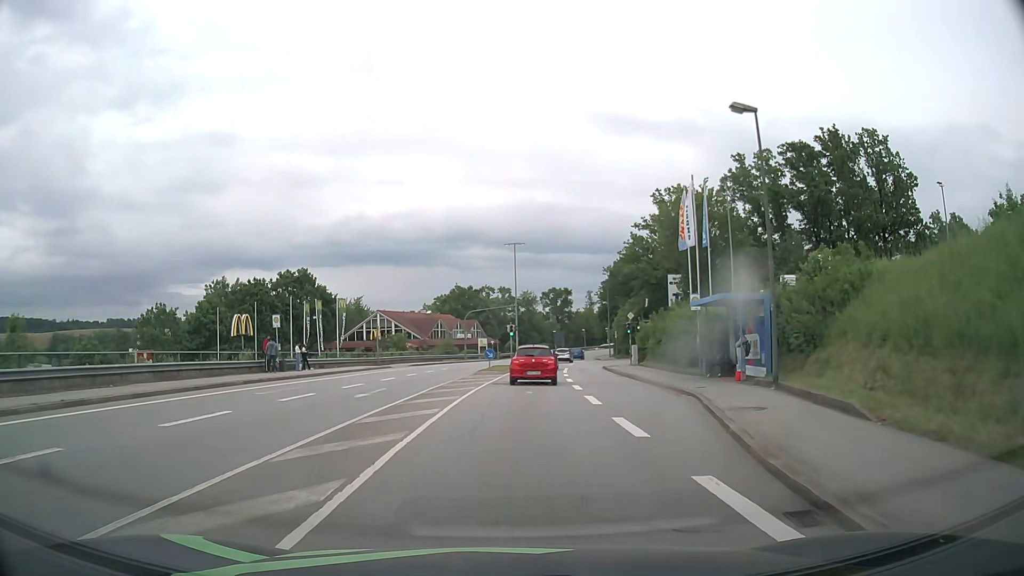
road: tertiary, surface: asphalt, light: Day
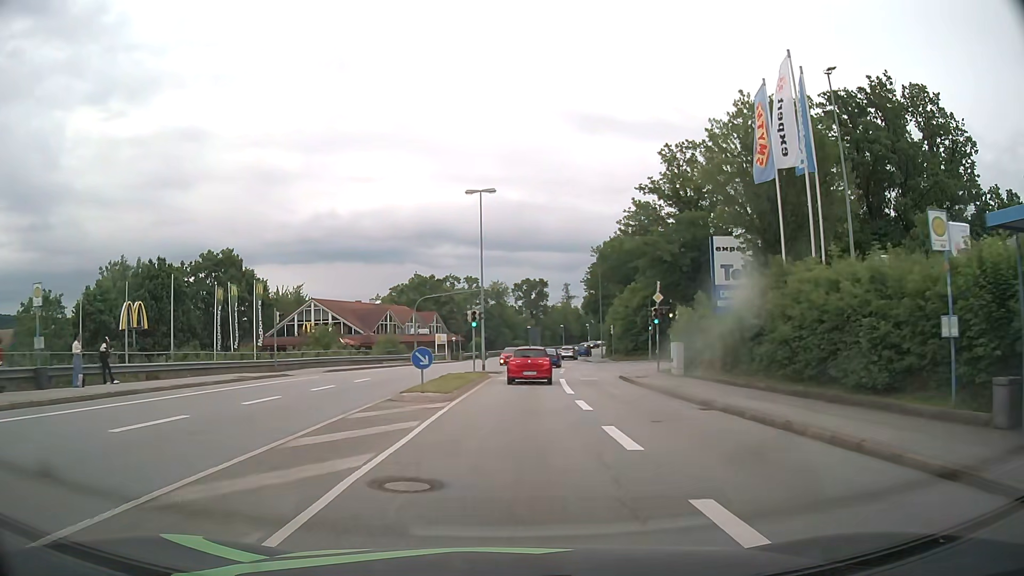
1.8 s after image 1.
(+0.4, +19.1) m; +3°
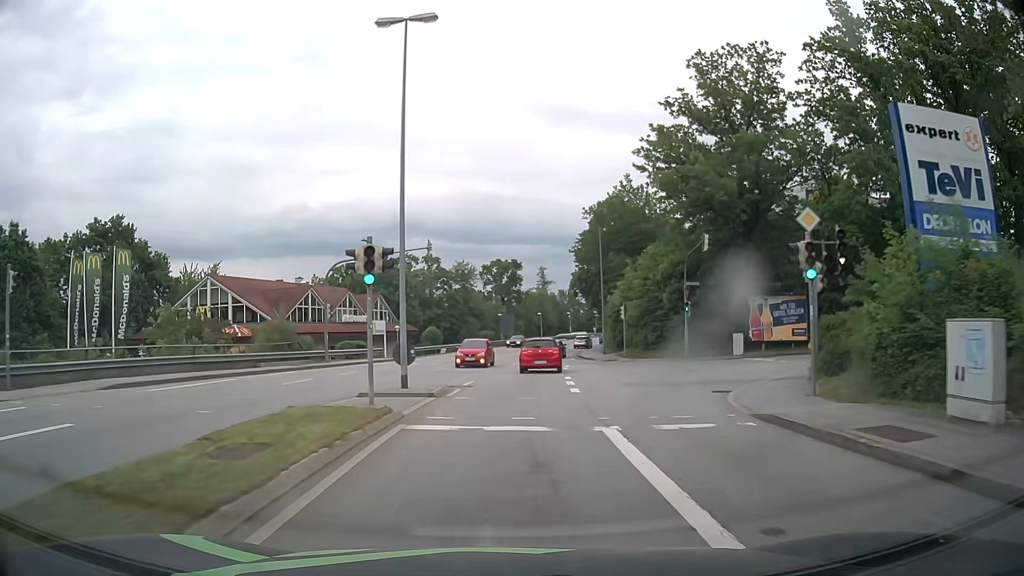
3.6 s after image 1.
(+0.4, +21.0) m; +2°
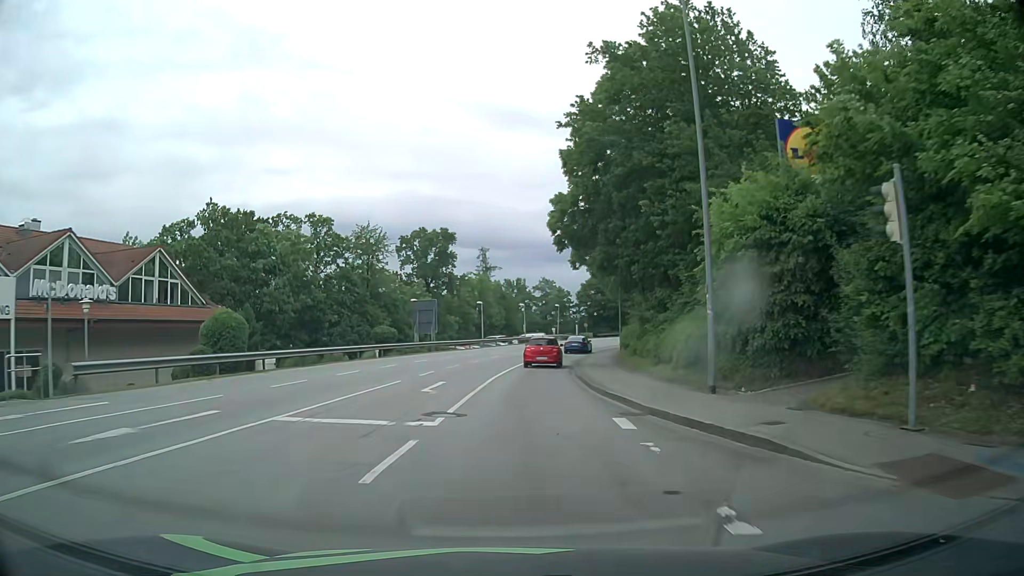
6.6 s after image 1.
(+1.6, +37.1) m; +5°
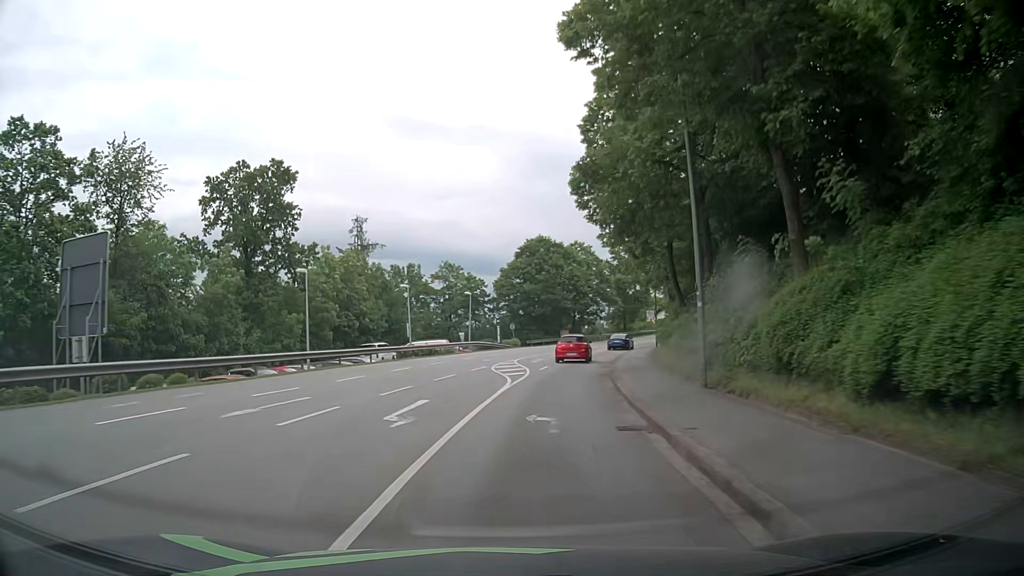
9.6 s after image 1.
(+2.1, +37.5) m; +8°
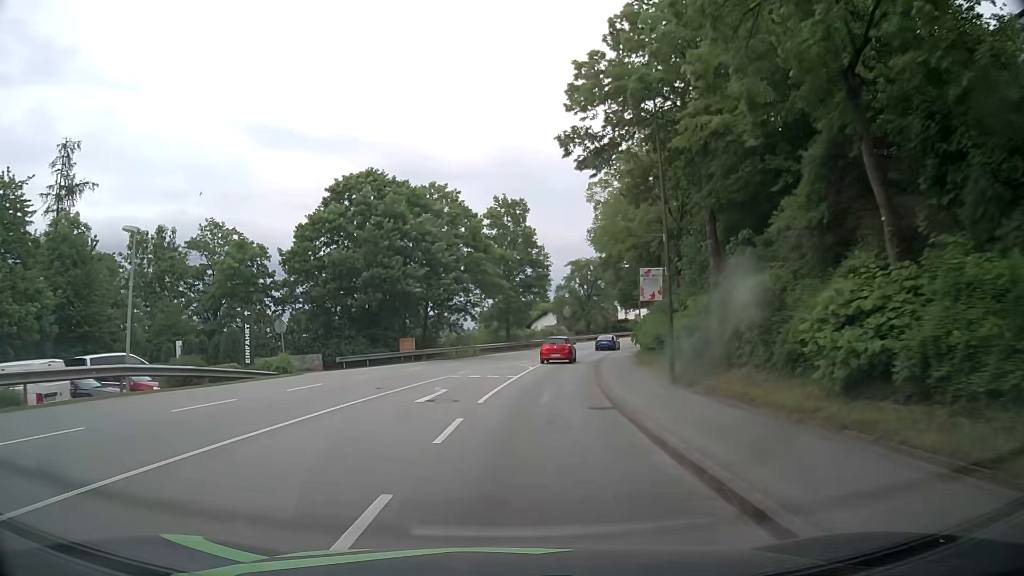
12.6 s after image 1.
(+3.8, +37.2) m; +13°
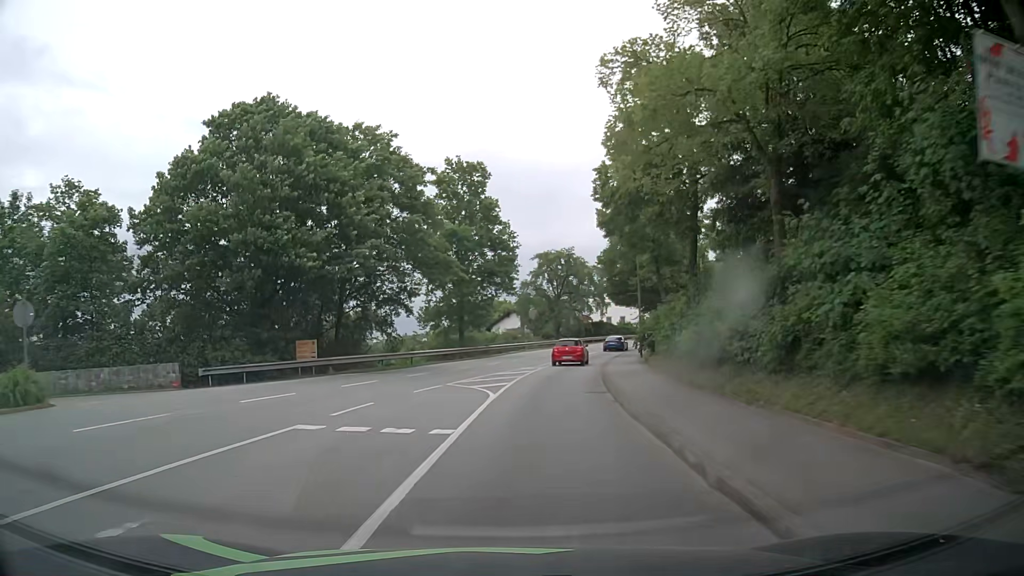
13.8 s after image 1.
(+0.3, +15.1) m; +2°
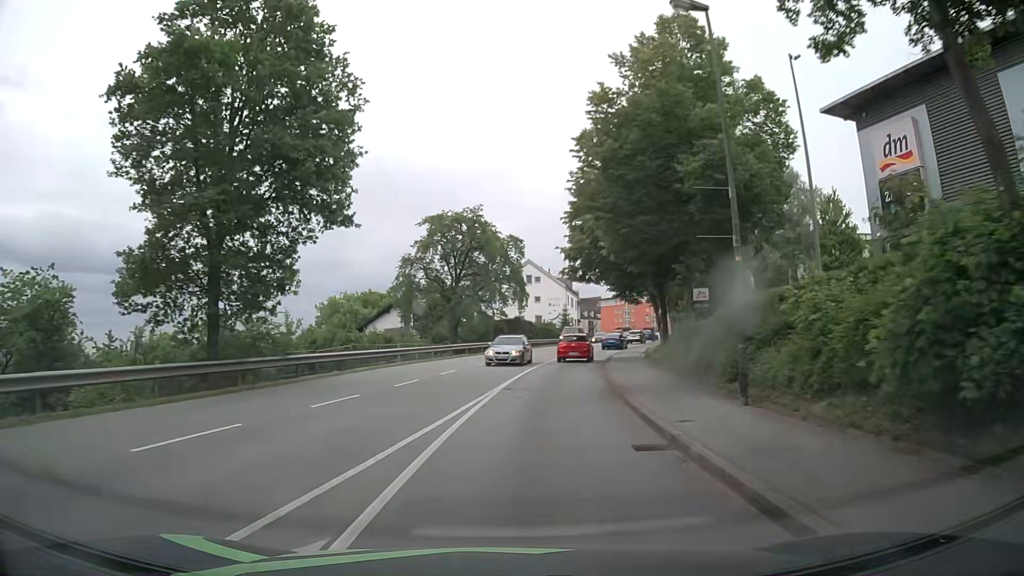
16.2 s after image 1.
(+2.3, +30.0) m; +8°
(0, +10) (+1, +20) (+3, +30) (+4, +40) (+7, +49) (+10, +59) (+13, +69) (+16, +78) (+19, +87) (+23, +97) m
